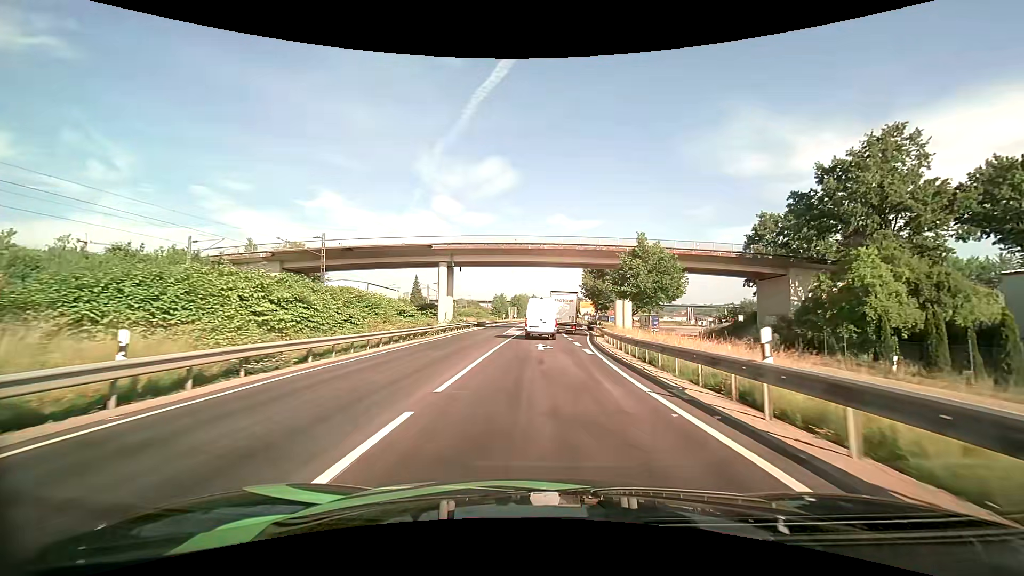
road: primary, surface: asphalt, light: Day
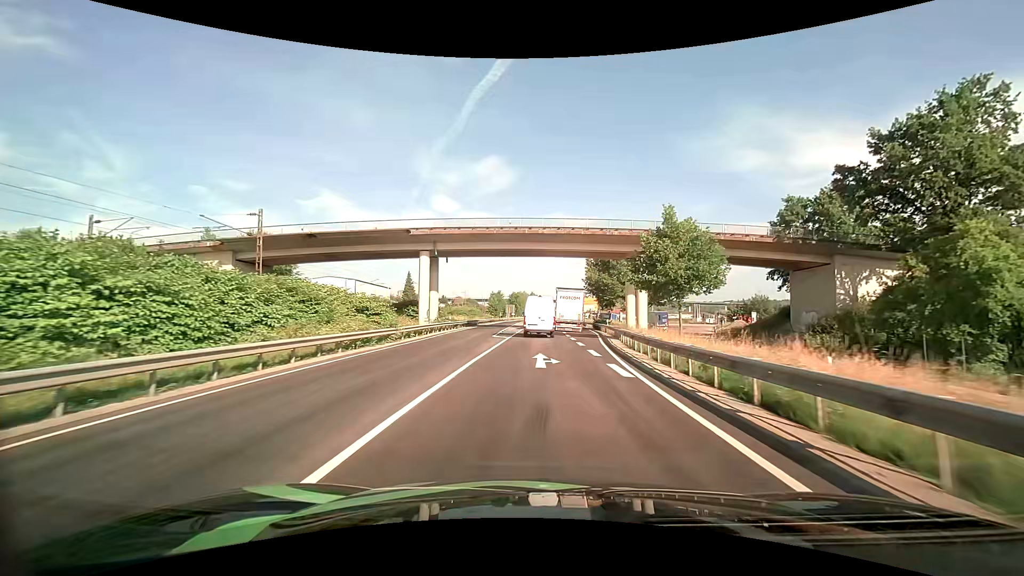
(0.0, +8.8) m; 0°
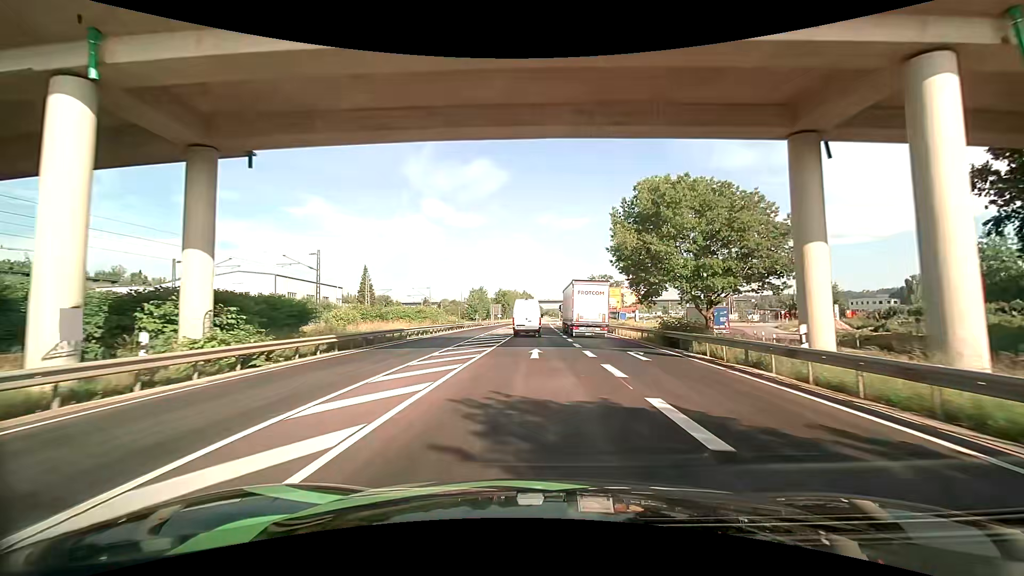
(+0.3, +37.1) m; +1°
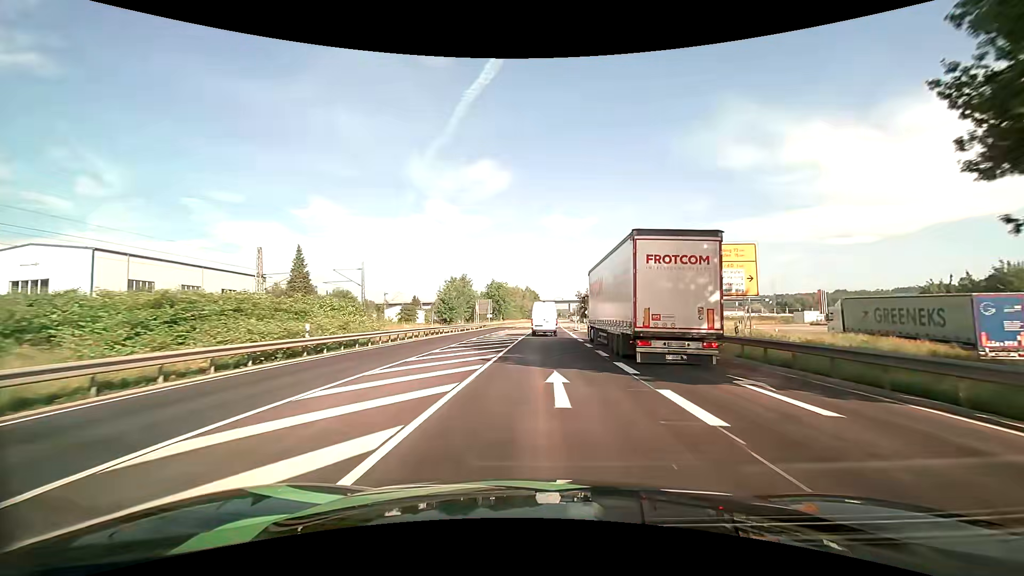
(-0.3, +41.1) m; 0°
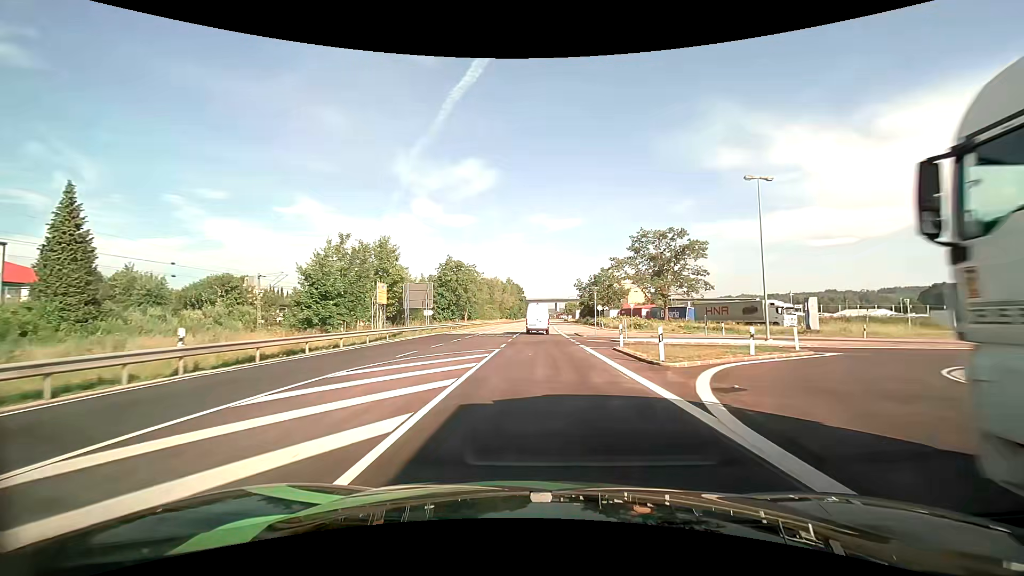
(+0.3, +44.7) m; +2°
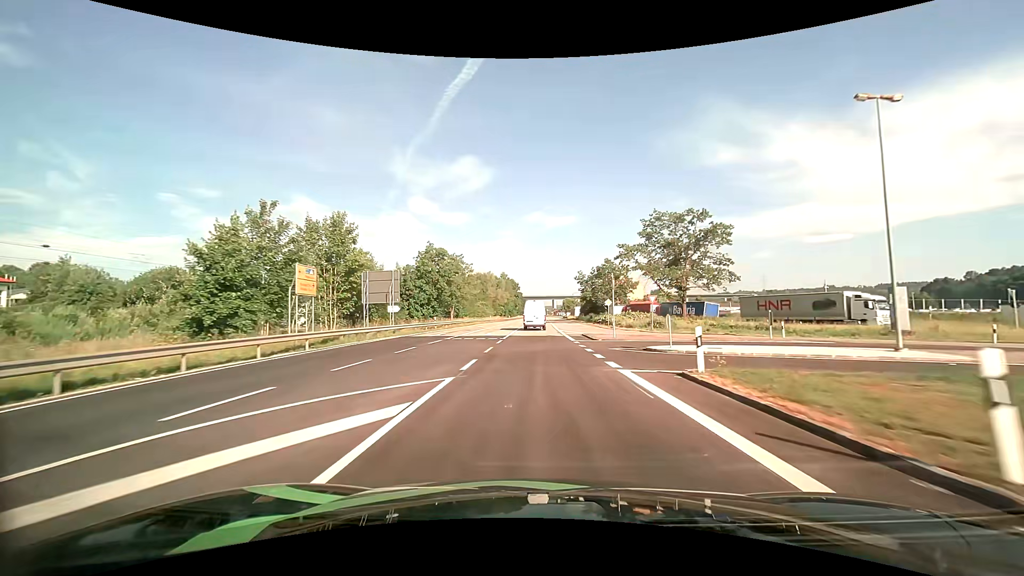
(0.0, +11.6) m; 0°
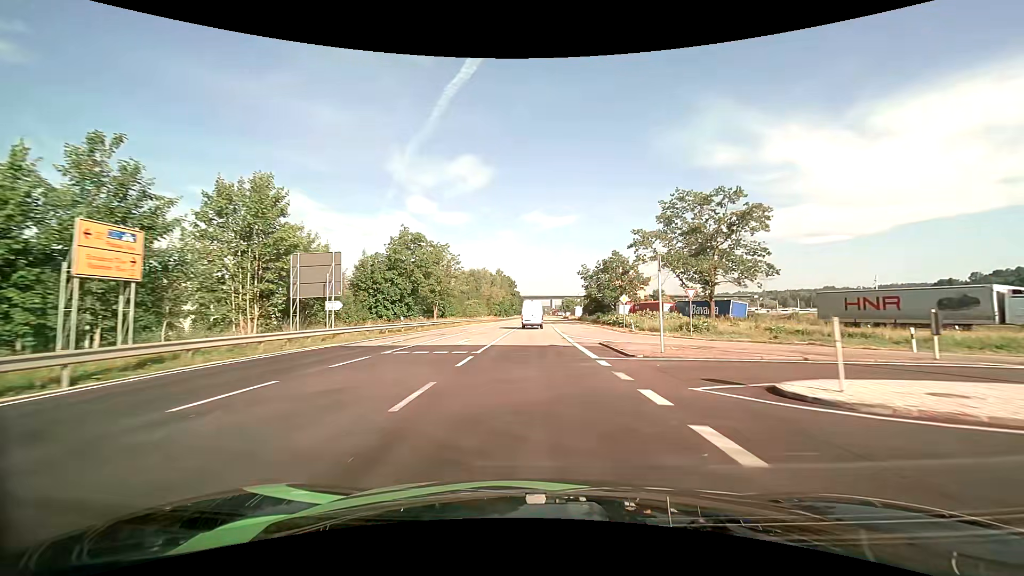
(0.0, +11.7) m; 0°
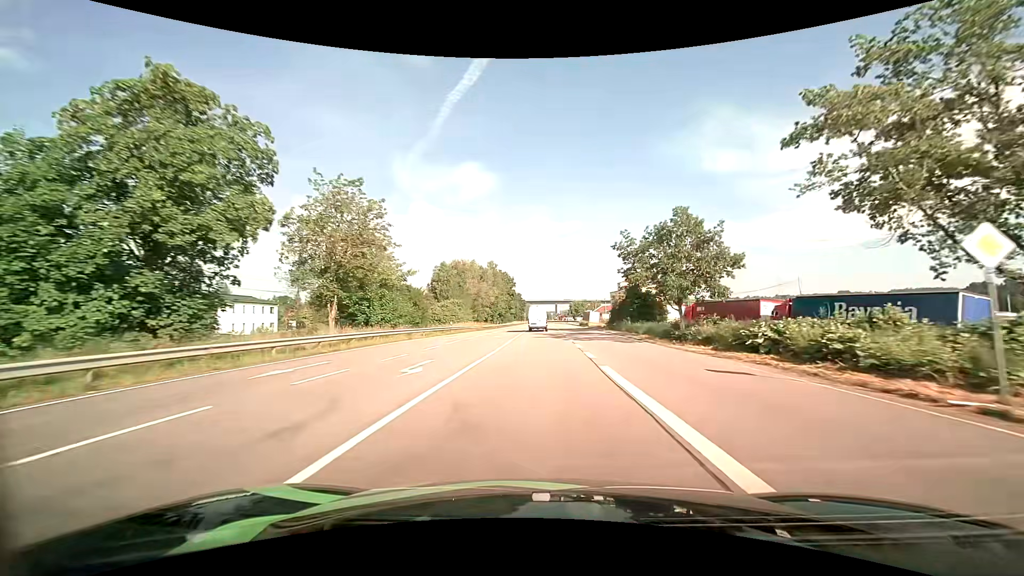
(-0.1, +36.0) m; -1°
(0, +10) (0, +20) (0, +30) (0, +40) (0, +50) (0, +60) (0, +70) (0, +80) (0, +90) (0, +100) m
